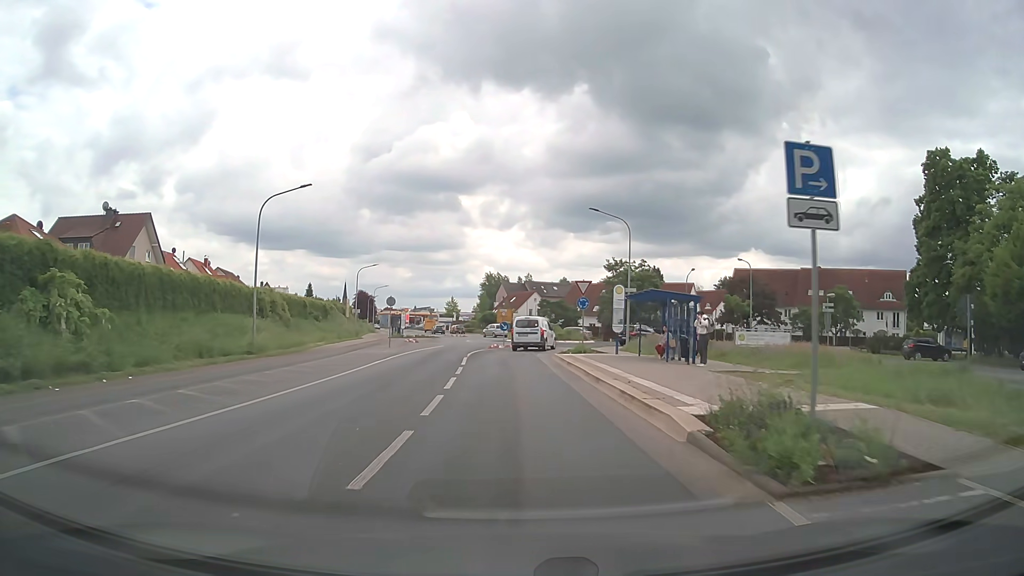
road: tertiary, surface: asphalt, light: Day
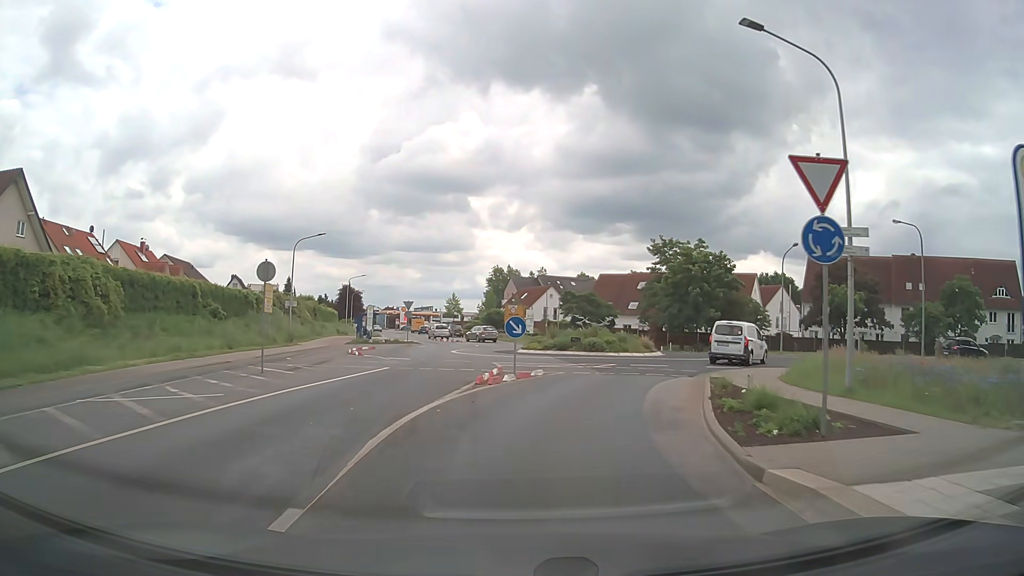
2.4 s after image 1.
(-0.4, +23.9) m; -1°
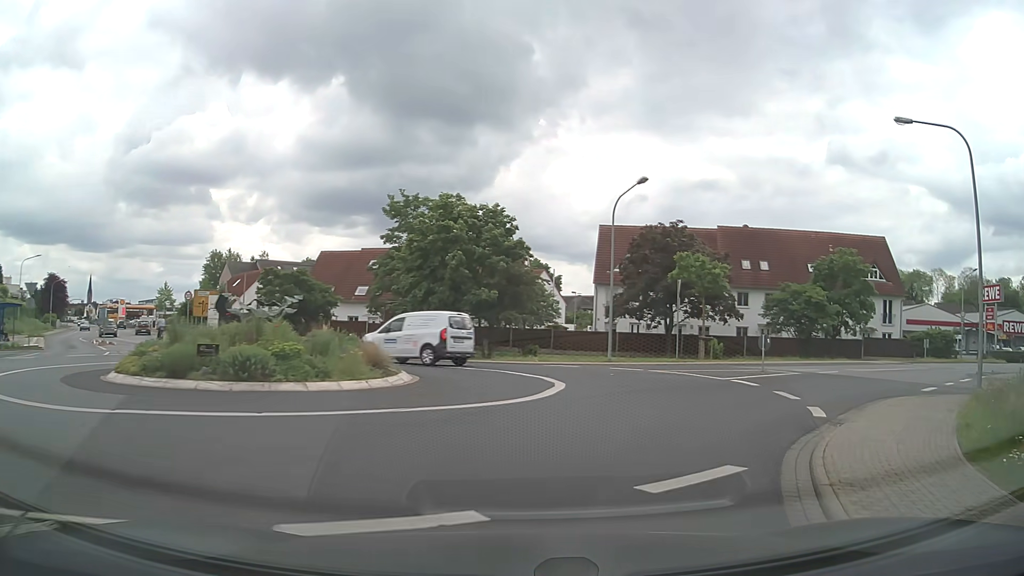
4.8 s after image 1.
(+3.2, +19.9) m; +22°
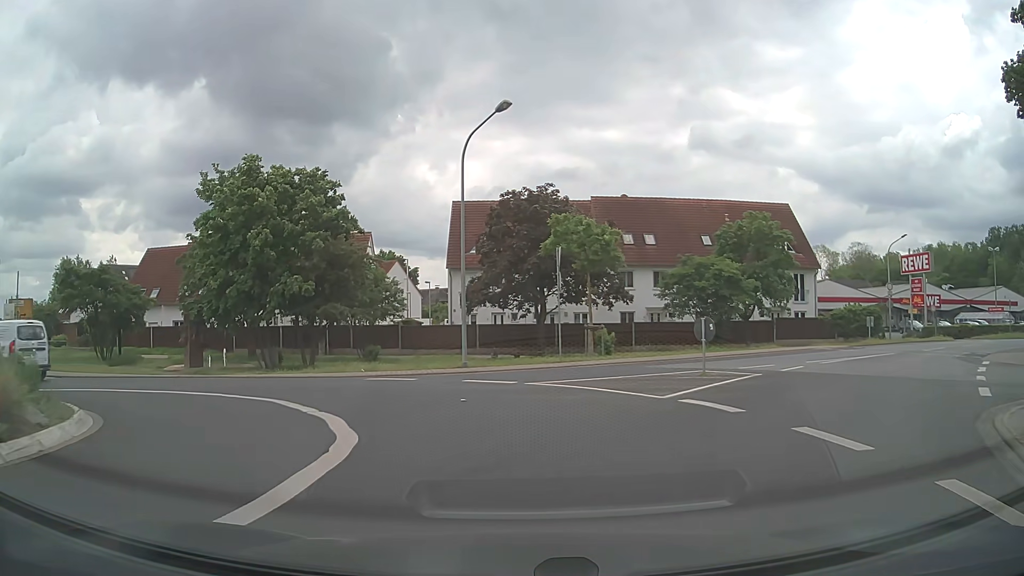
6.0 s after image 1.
(+1.1, +8.6) m; +12°
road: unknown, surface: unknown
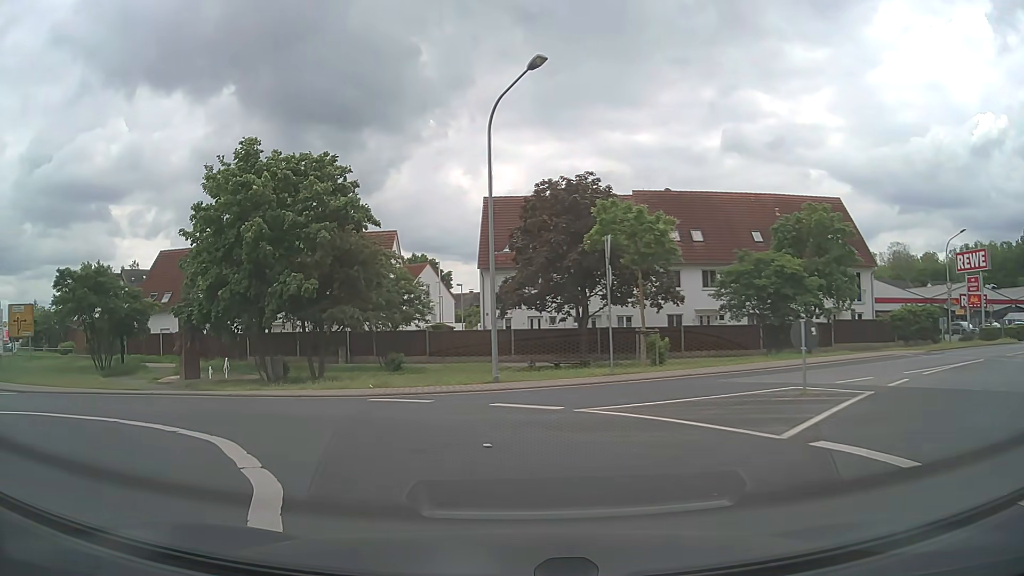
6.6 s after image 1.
(-0.1, +3.7) m; -3°
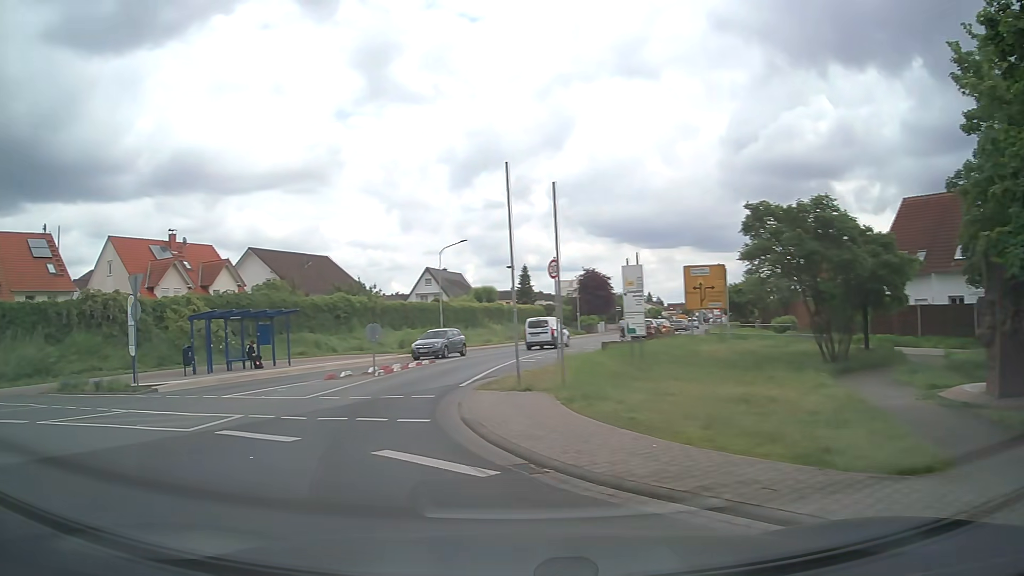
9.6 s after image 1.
(-6.7, +12.7) m; -63°
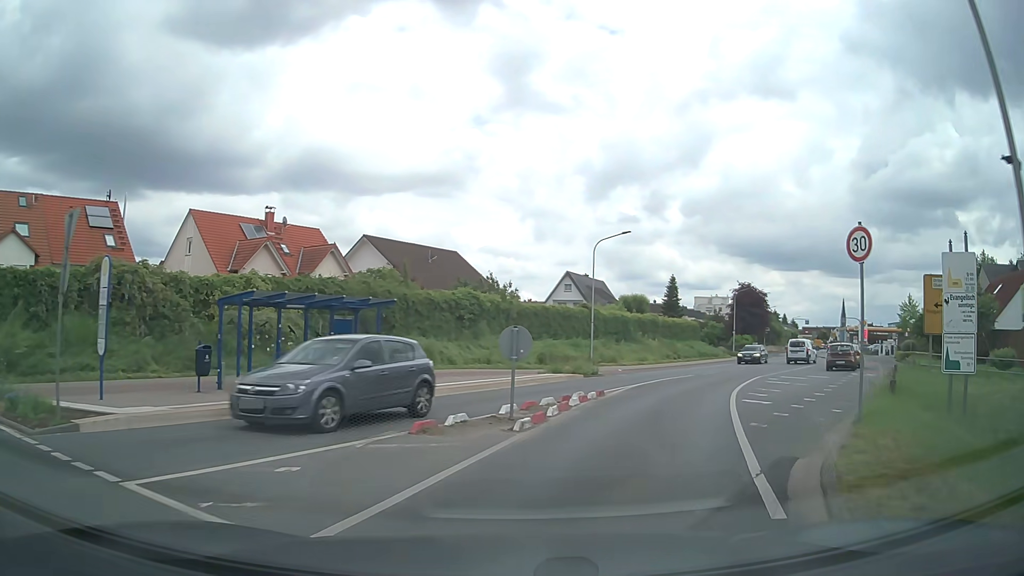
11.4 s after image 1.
(-2.1, +10.0) m; -12°
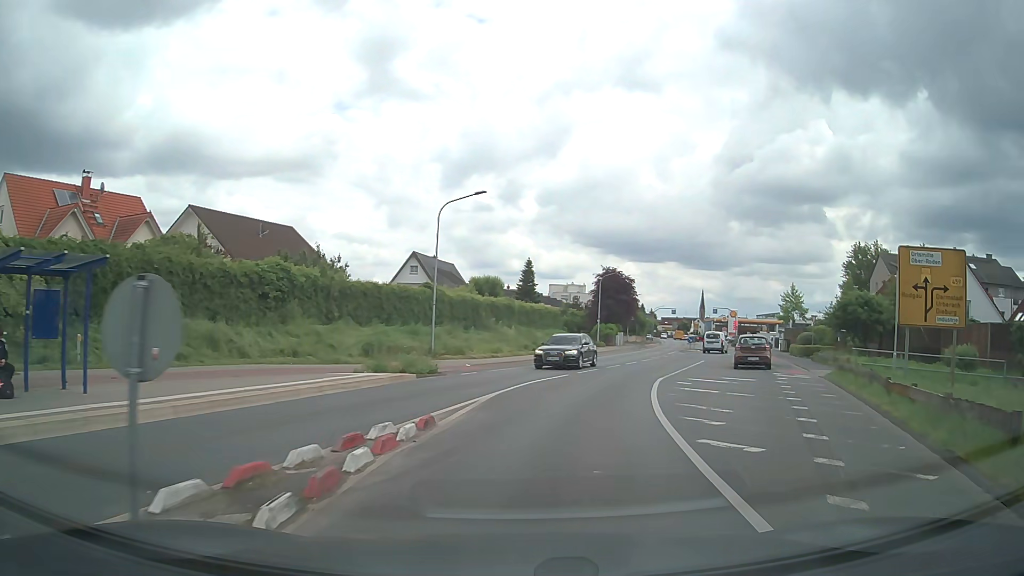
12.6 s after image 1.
(+1.0, +8.0) m; +14°
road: tertiary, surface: asphalt
